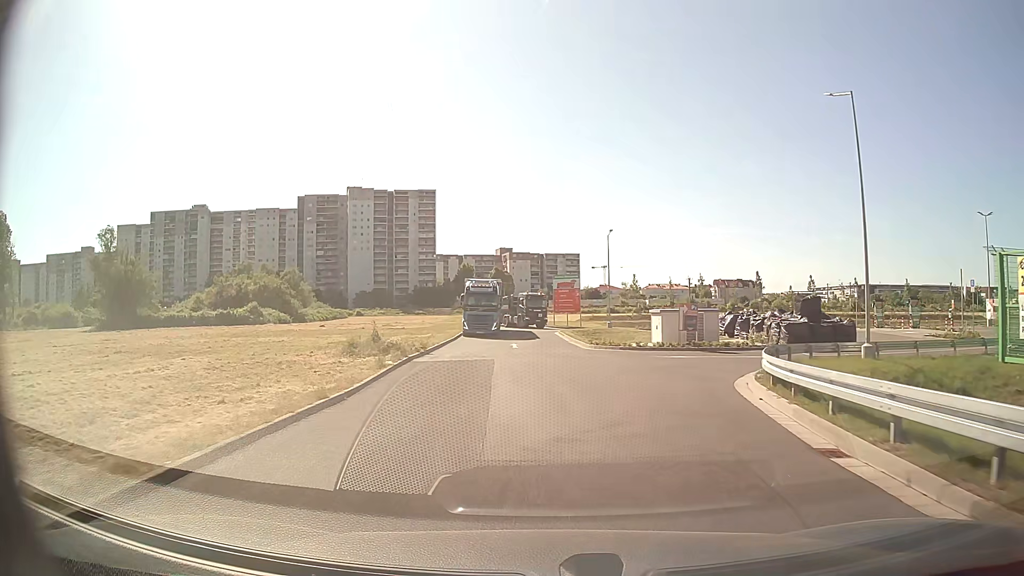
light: Day
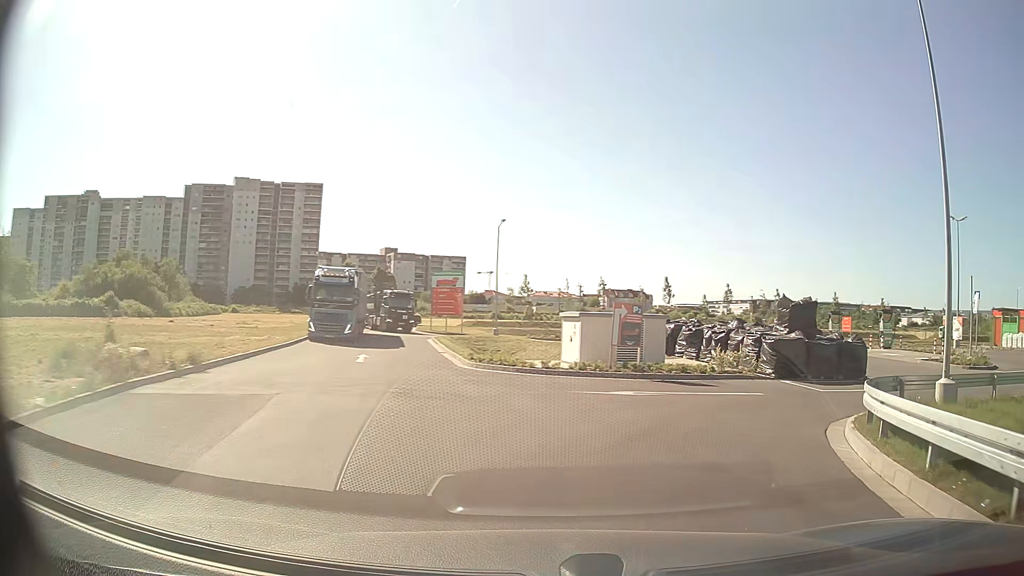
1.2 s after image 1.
(+0.4, +10.8) m; +8°
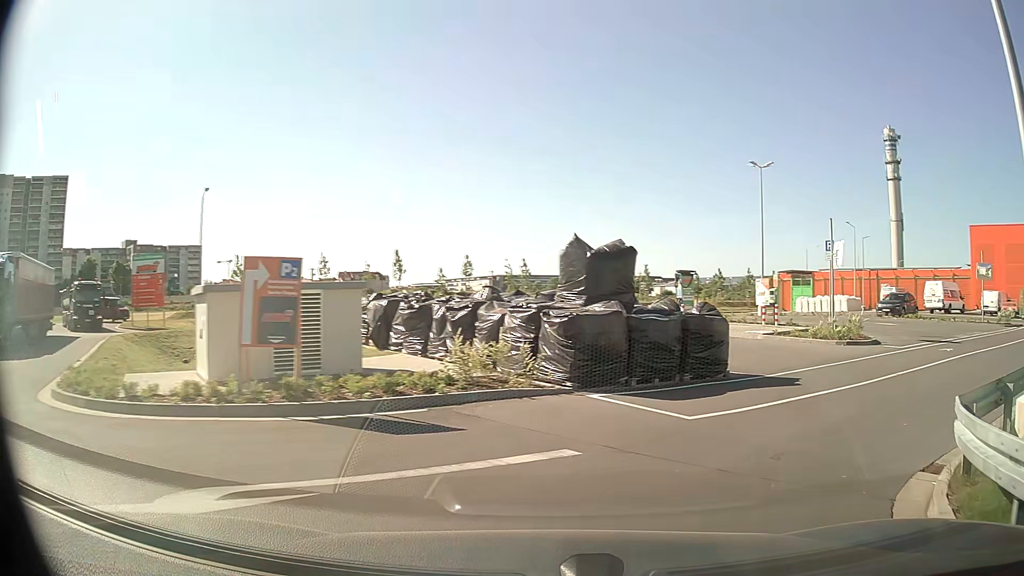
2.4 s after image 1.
(+1.9, +9.3) m; +23°
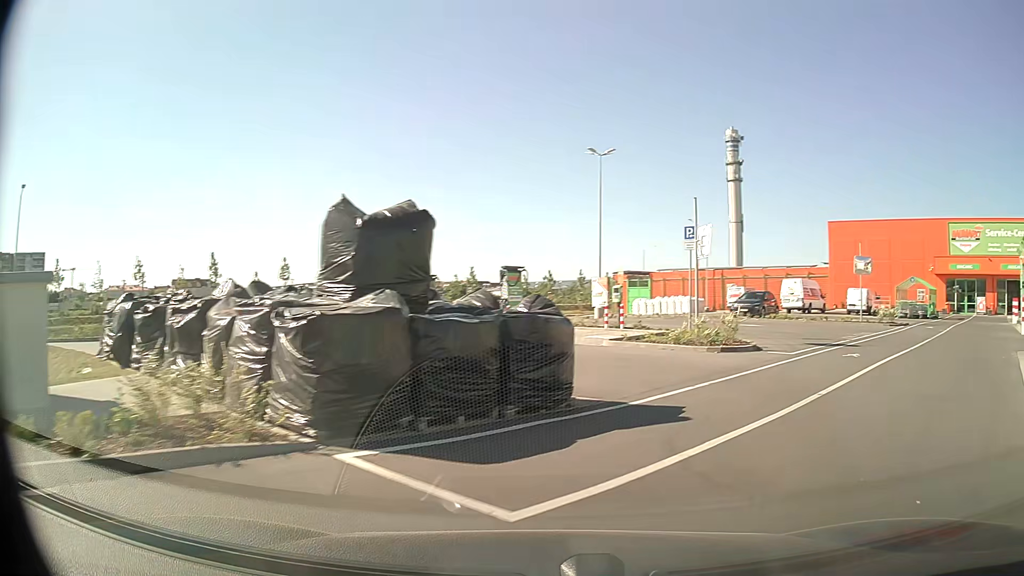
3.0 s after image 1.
(+0.5, +4.2) m; +14°
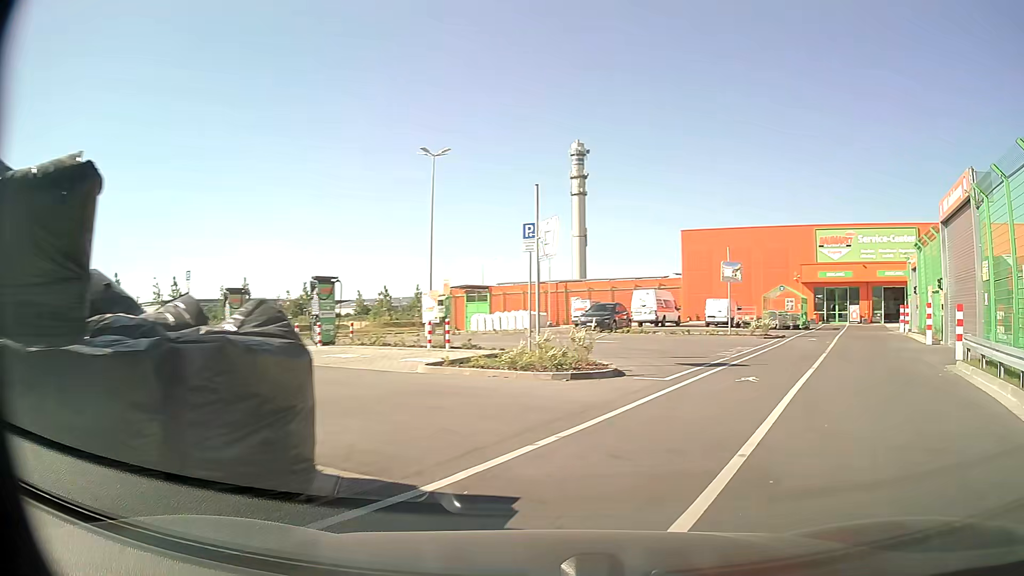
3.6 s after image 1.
(+0.5, +3.7) m; +14°
